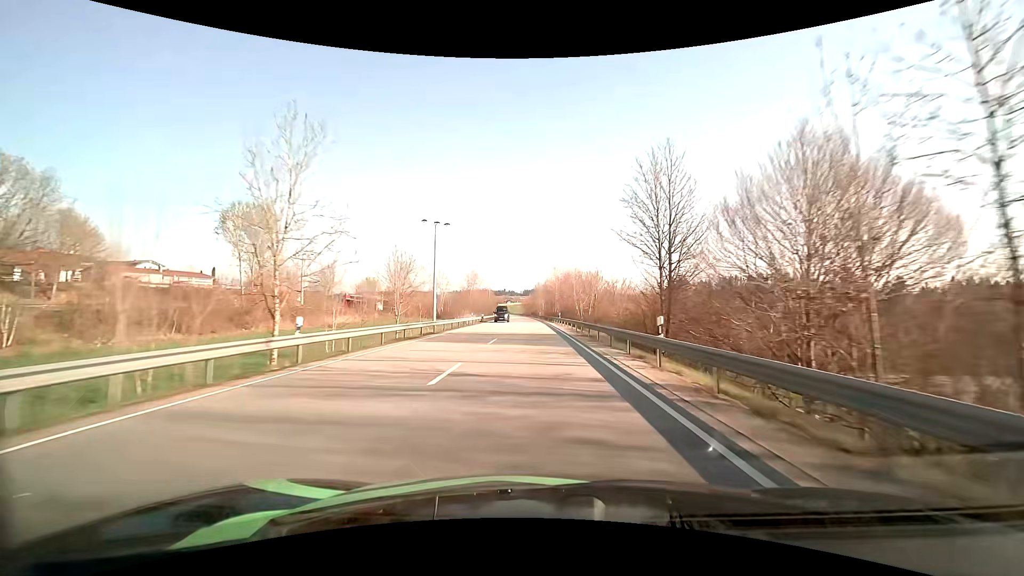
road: primary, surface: asphalt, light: Day
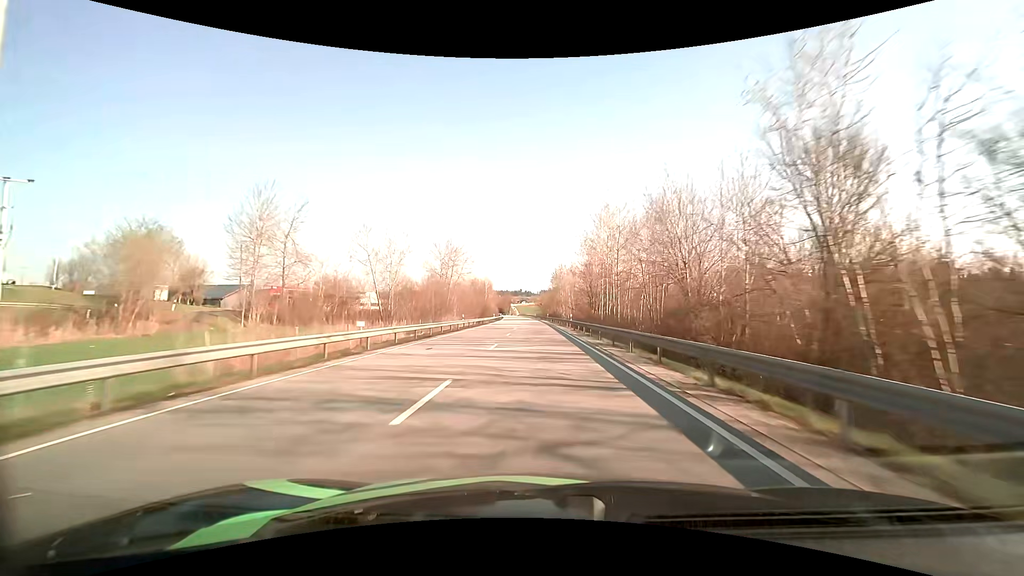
(-1.1, +63.3) m; -2°
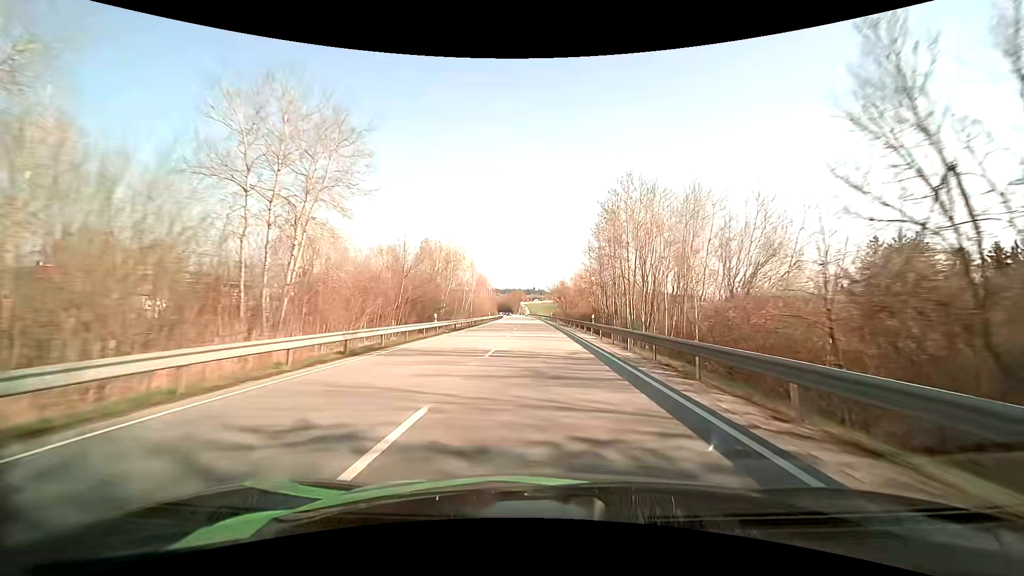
(-0.8, +63.1) m; -1°
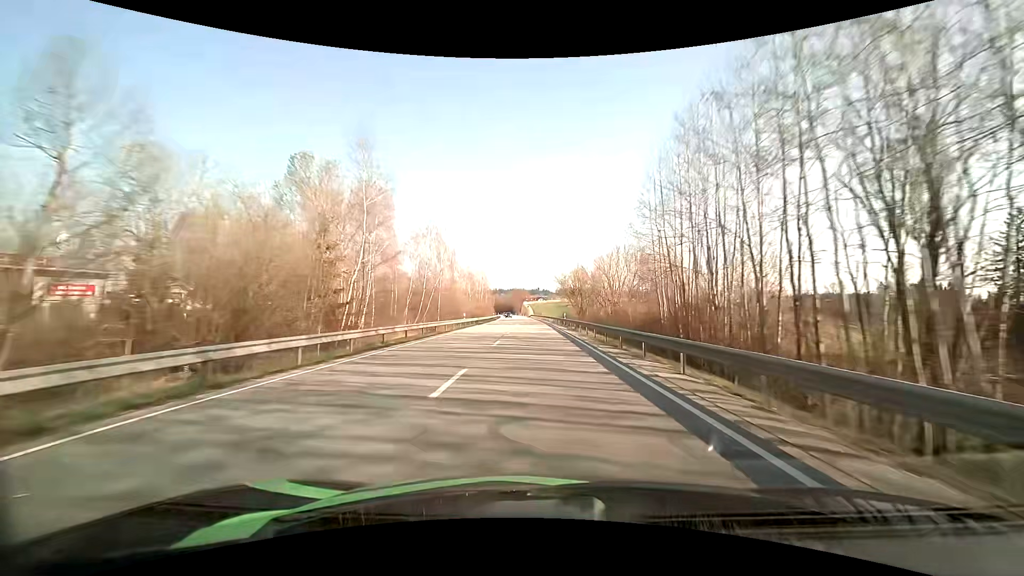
(-0.2, +31.4) m; -1°
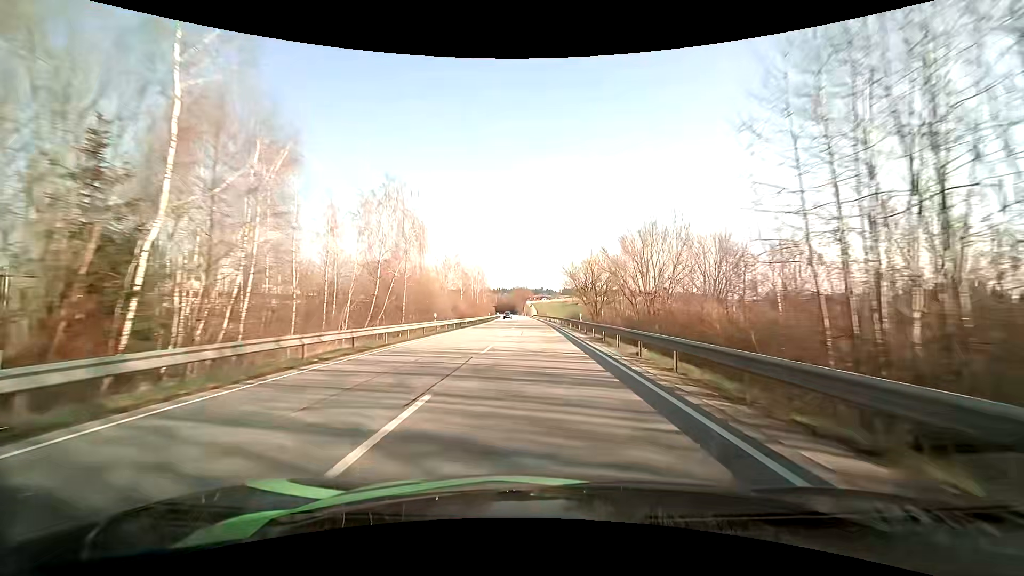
(-0.1, +15.7) m; 0°
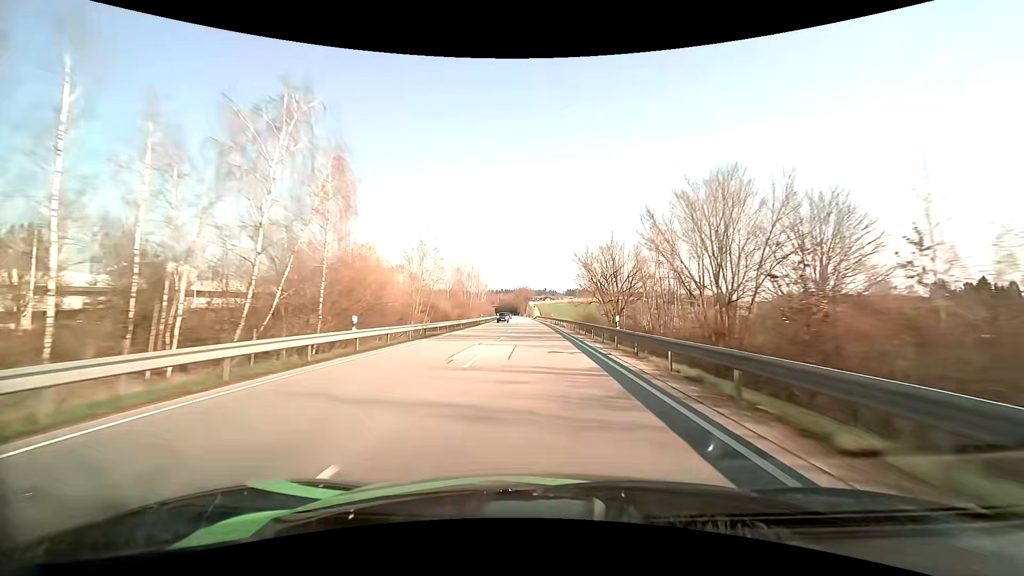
(-0.1, +15.7) m; 0°
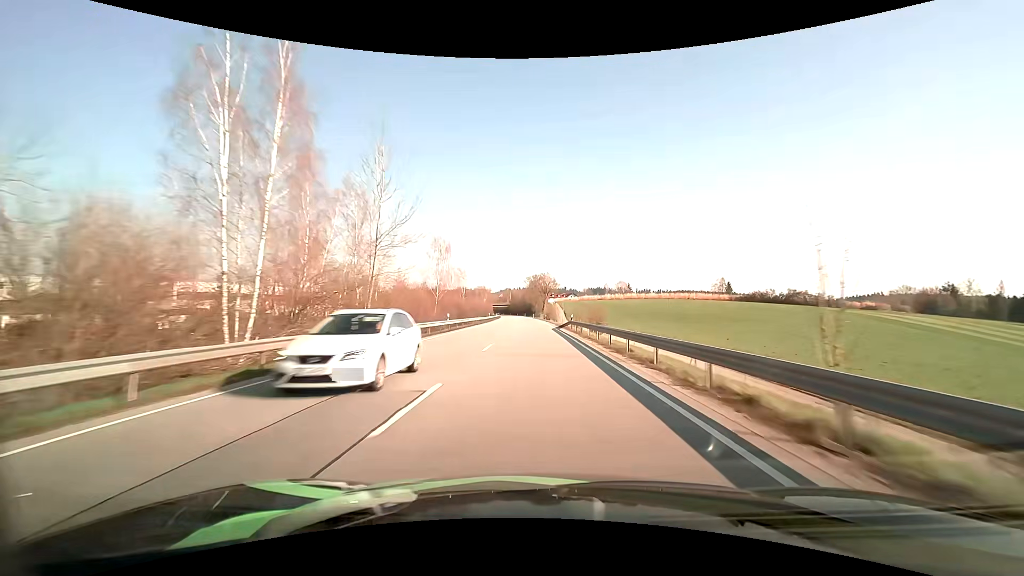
(-1.6, +79.2) m; -2°
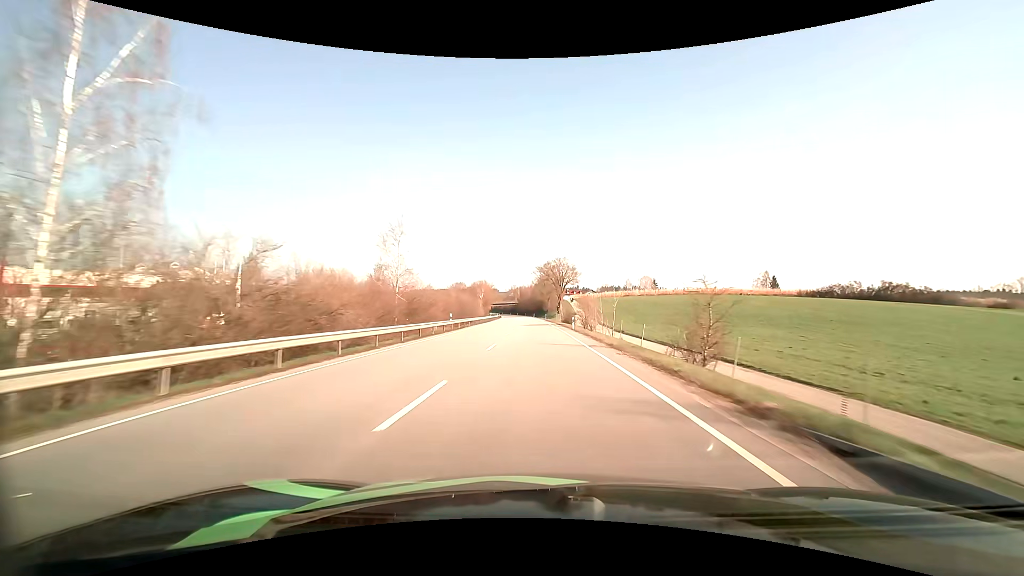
(-0.5, +47.8) m; -1°
(0, +10) (0, +20) (0, +30) (0, +40) (0, +50) (-1, +60) (-1, +70) (-1, +80) (-2, +90) (-2, +100) m
